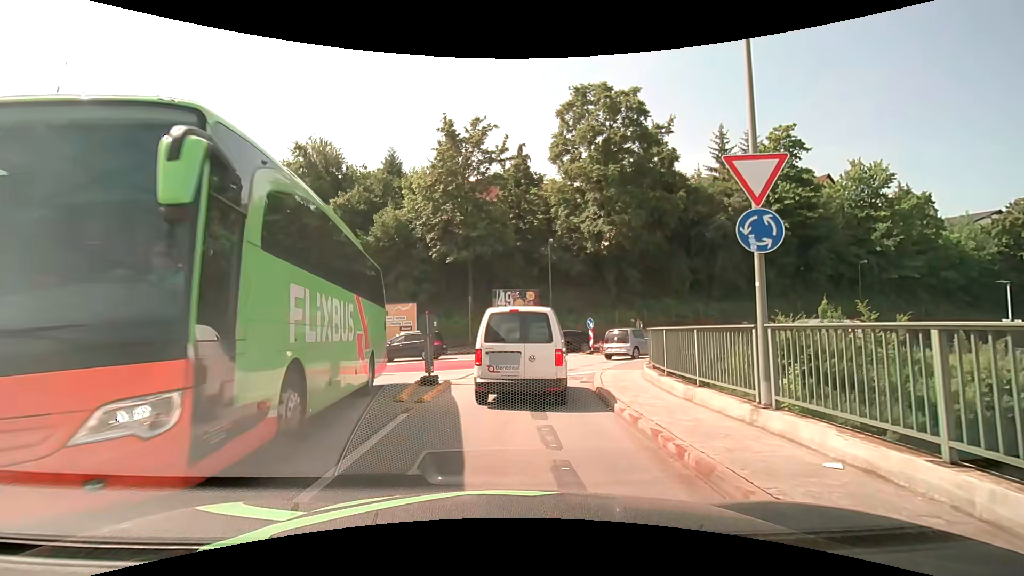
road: unclassified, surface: asphalt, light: Day
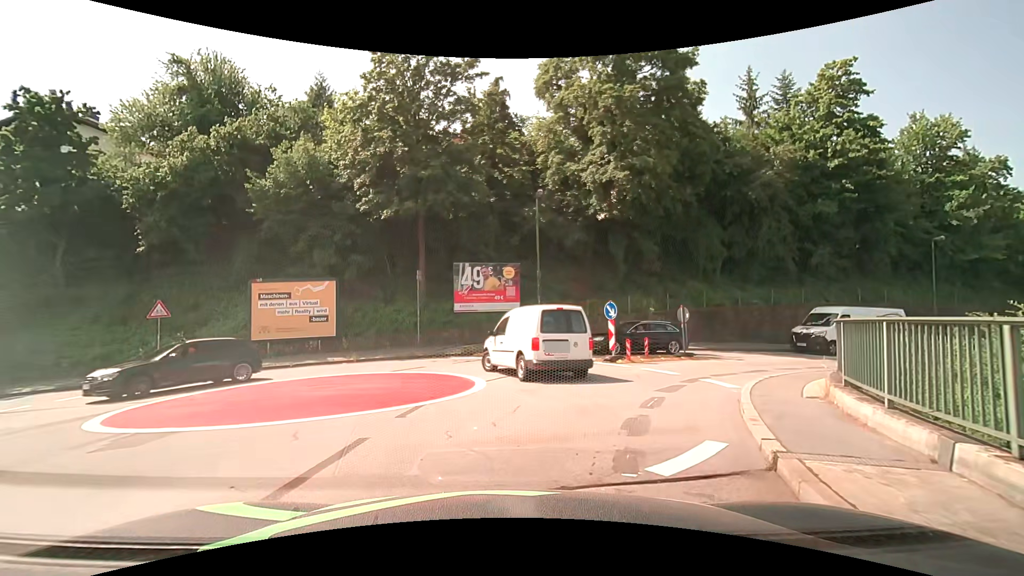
(+0.2, +11.9) m; +3°
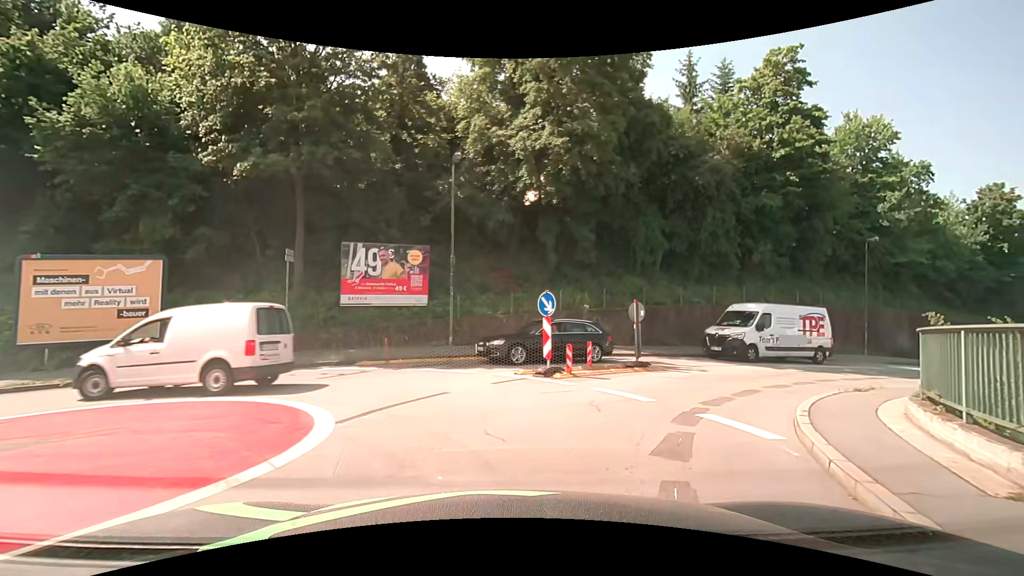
(+0.3, +5.3) m; +8°
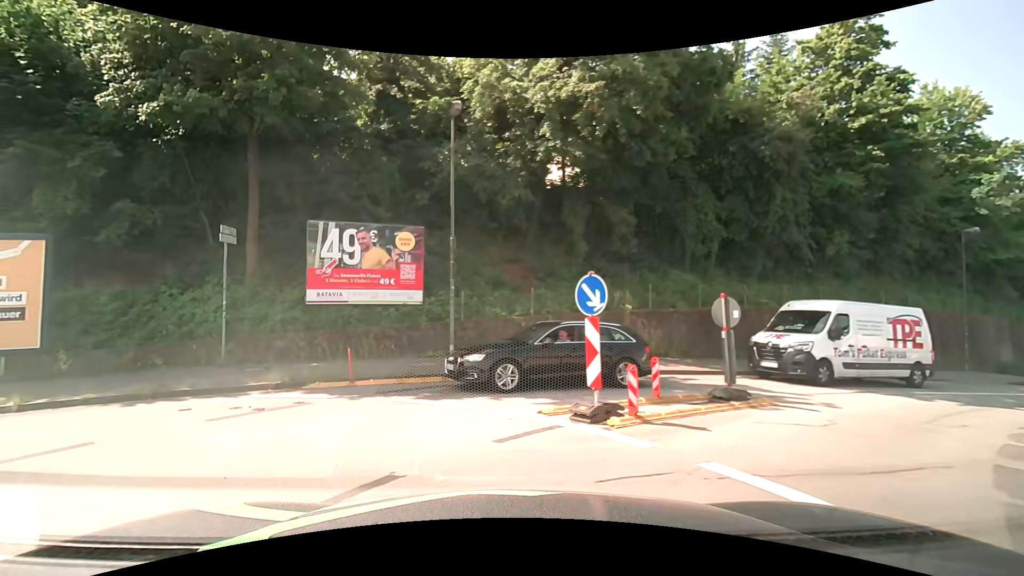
(+0.3, +5.1) m; 0°
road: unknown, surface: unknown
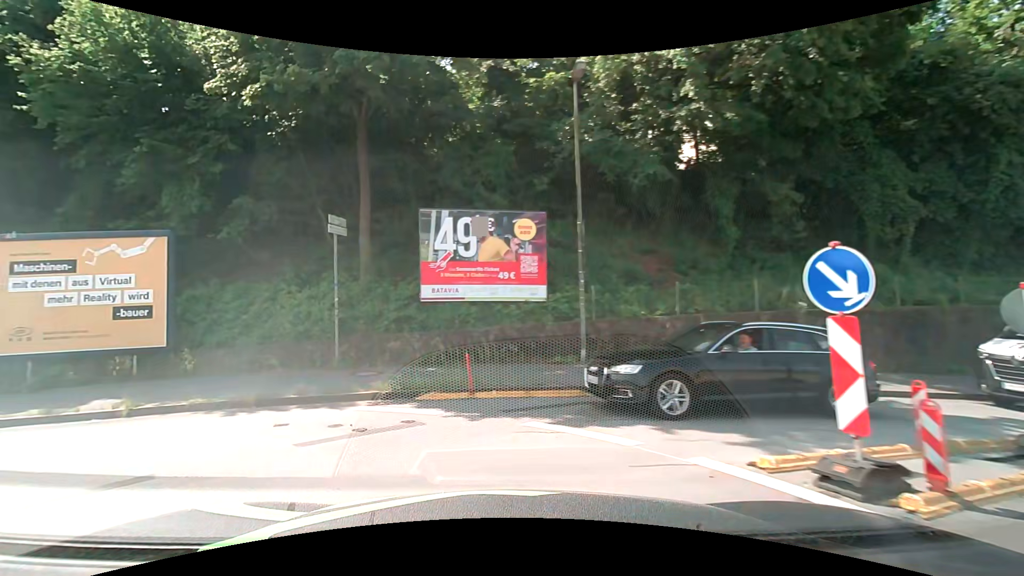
(-0.3, +2.4) m; -13°
